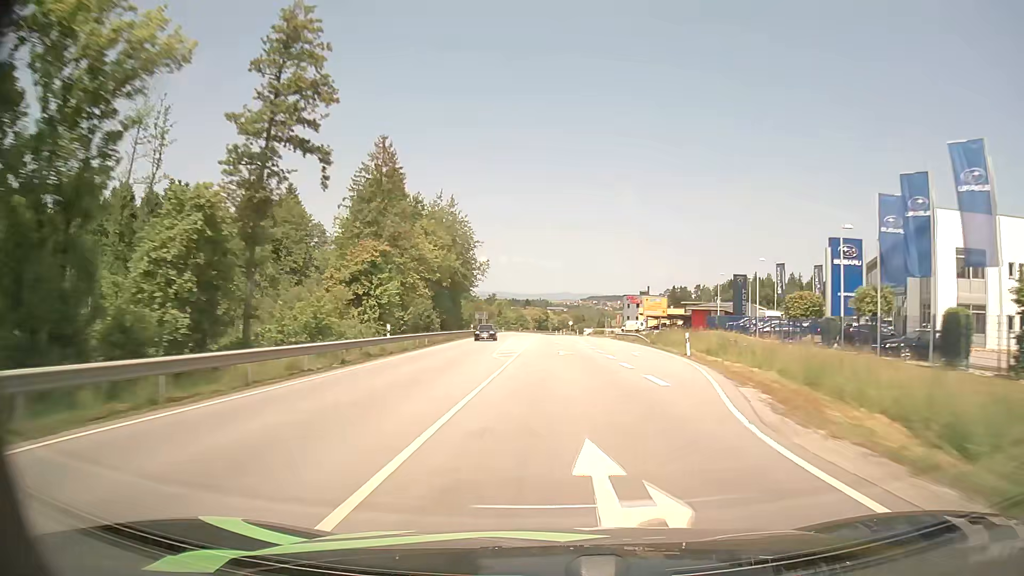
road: primary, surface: asphalt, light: Day
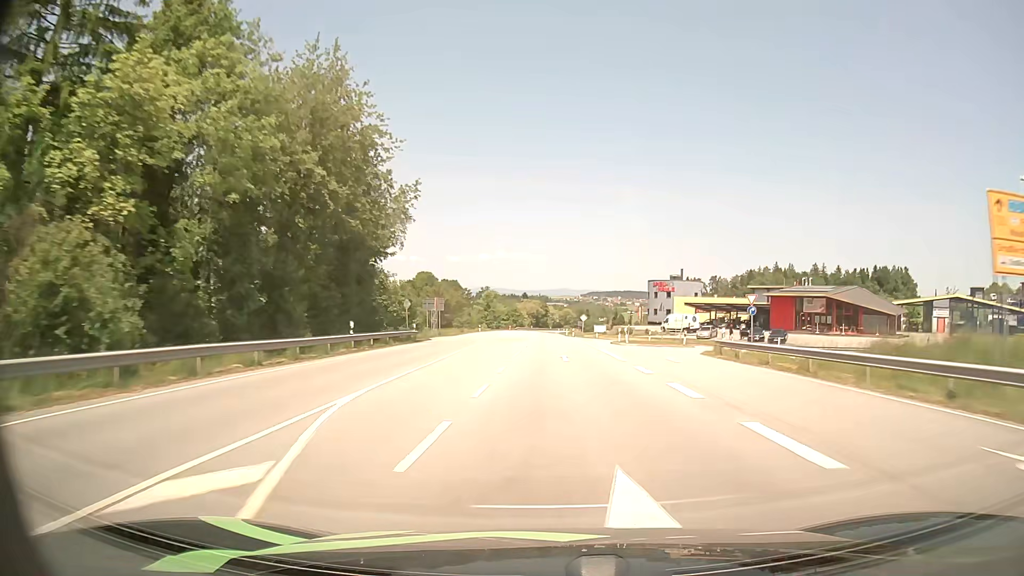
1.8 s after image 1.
(+0.2, +51.0) m; 0°
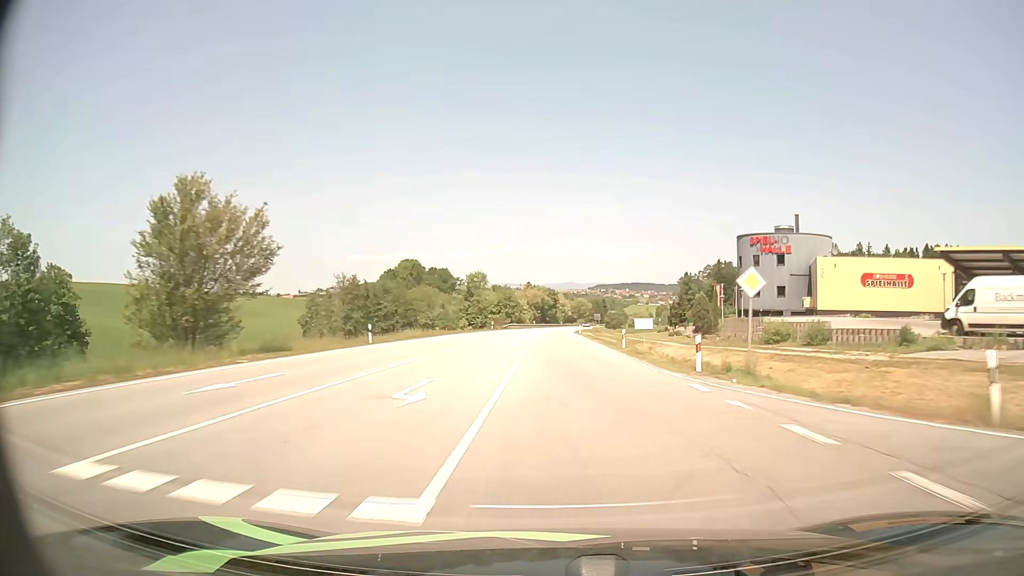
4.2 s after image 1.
(-0.6, +67.3) m; -1°
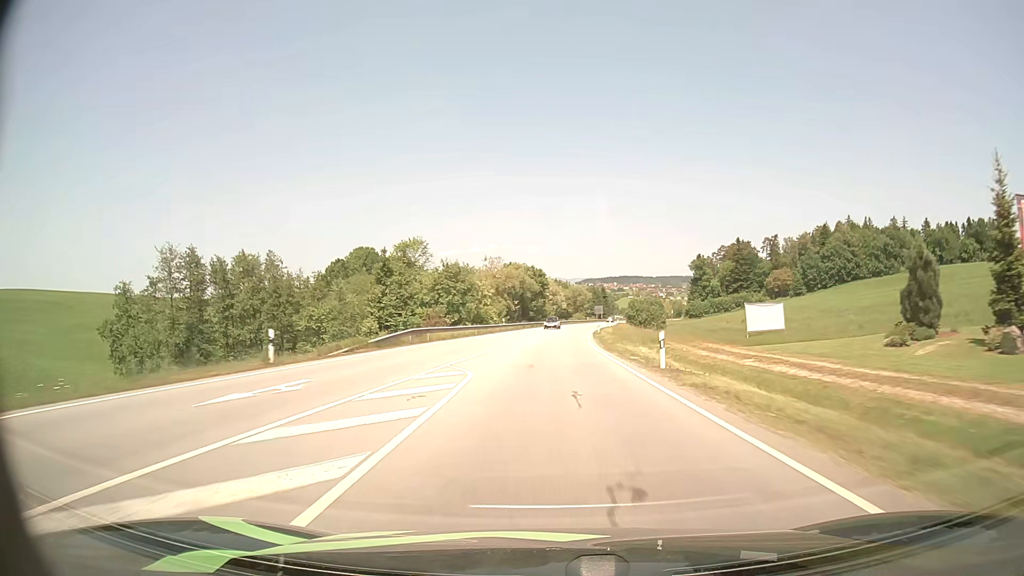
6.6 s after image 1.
(+0.6, +66.0) m; +1°
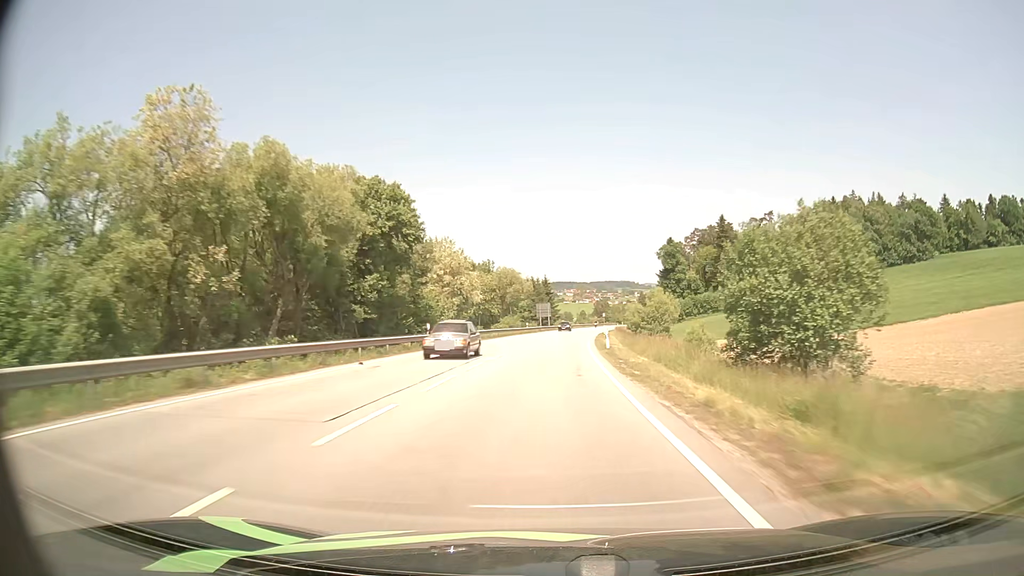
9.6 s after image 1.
(+3.8, +80.2) m; +6°
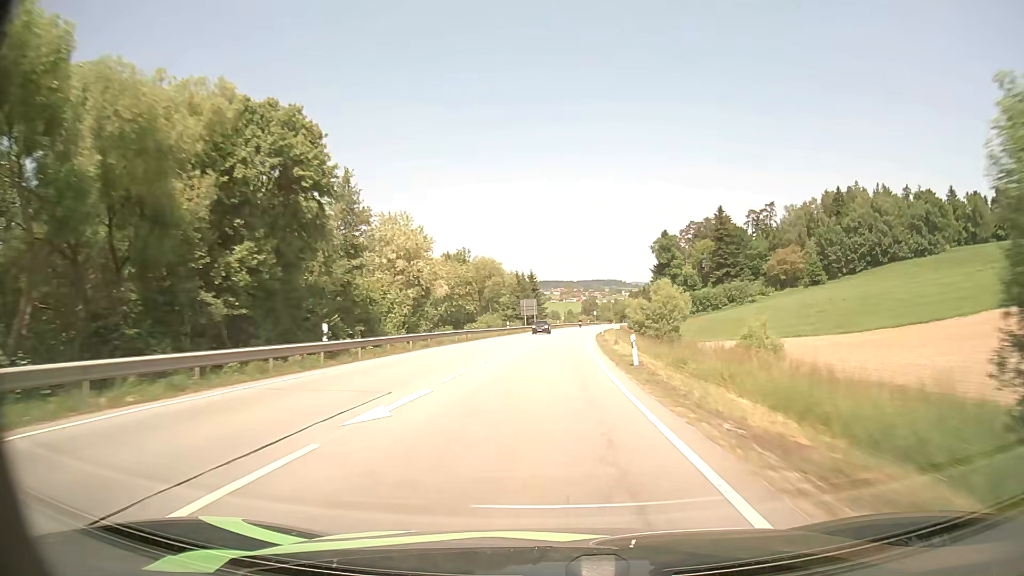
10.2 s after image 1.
(+0.1, +16.1) m; +1°
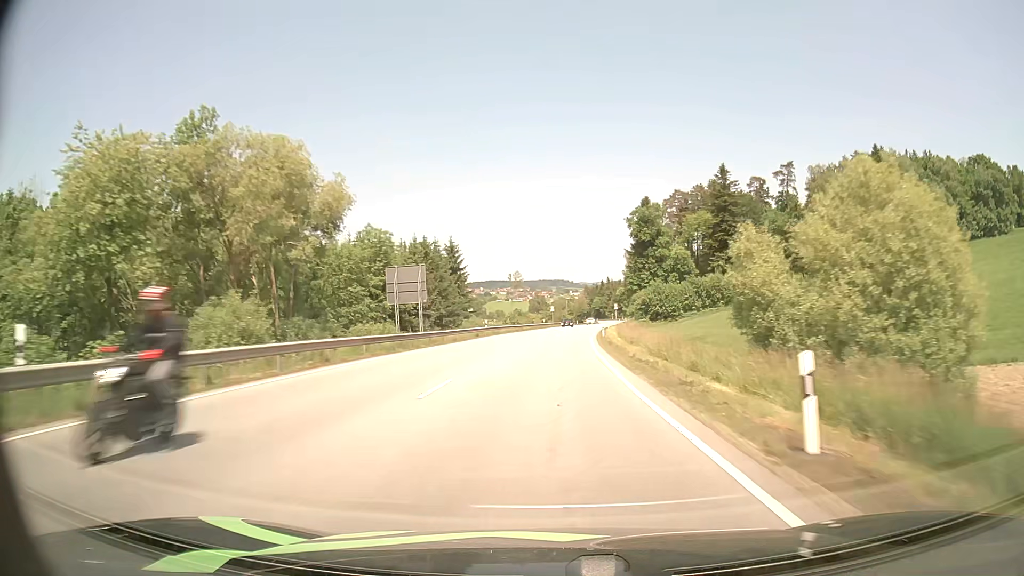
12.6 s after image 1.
(+2.5, +63.5) m; +5°
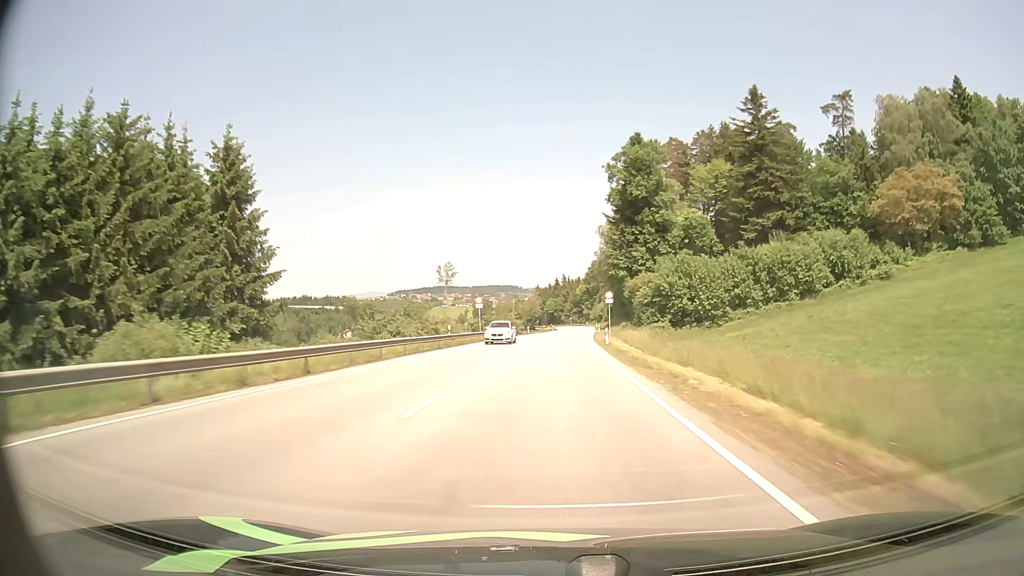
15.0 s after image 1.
(+2.3, +62.1) m; +4°
(0, +10) (0, +20) (+1, +30) (+1, +40) (+1, +50) (+2, +60) (+3, +70) (+3, +80) (+4, +90) (+5, +100) m
